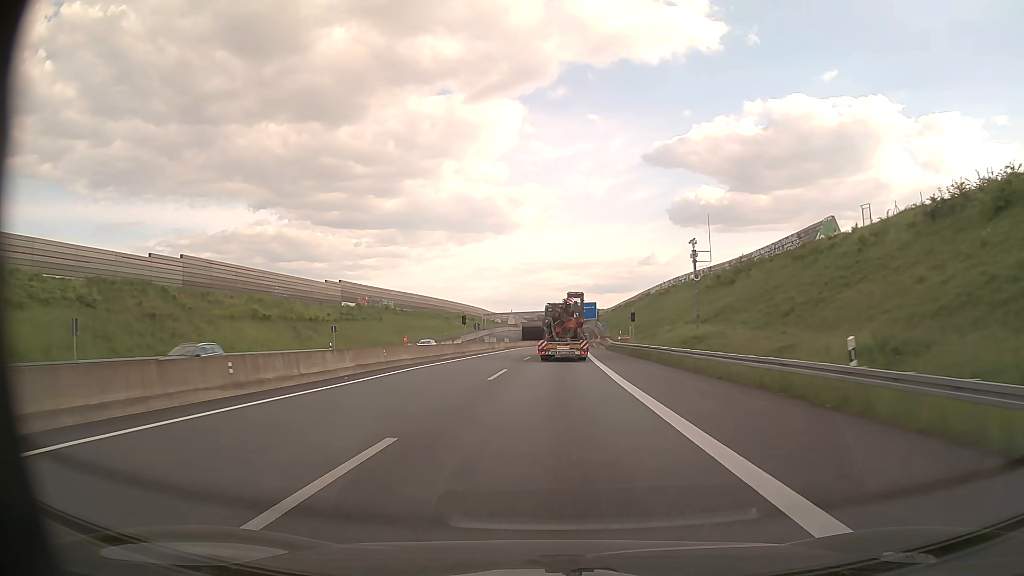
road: motorway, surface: asphalt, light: Day
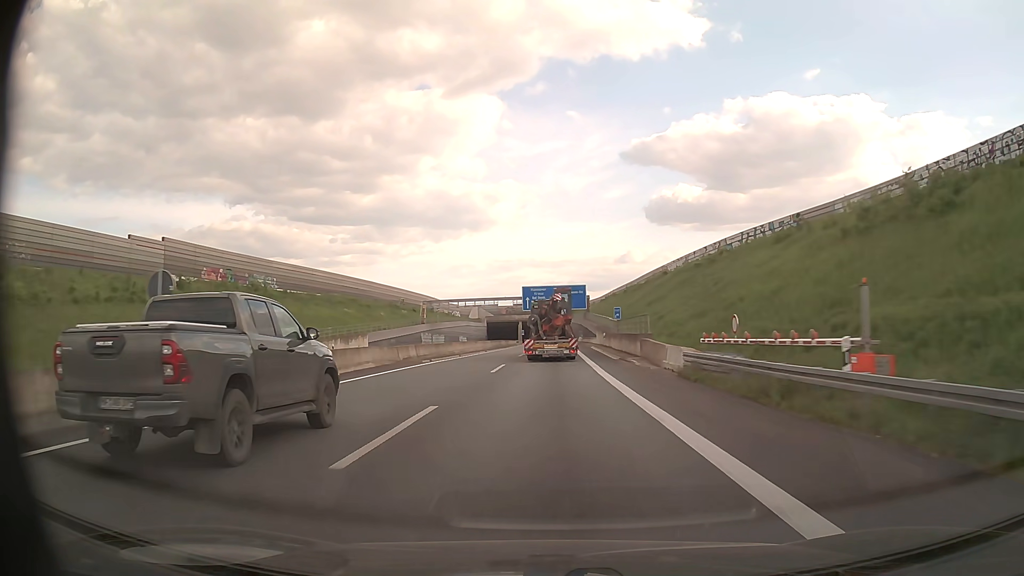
(+1.2, +50.4) m; +2°
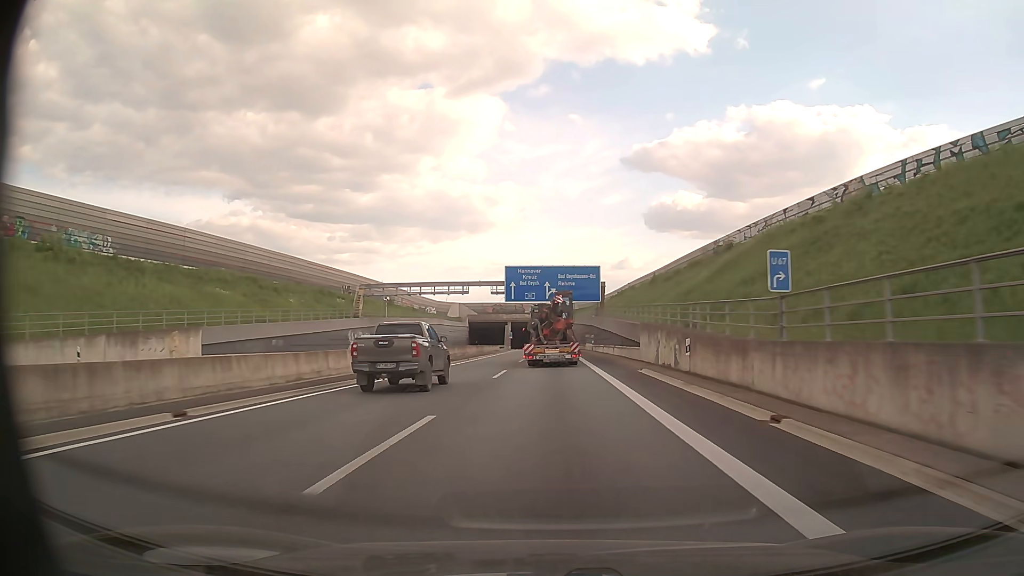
(+0.1, +37.3) m; 0°
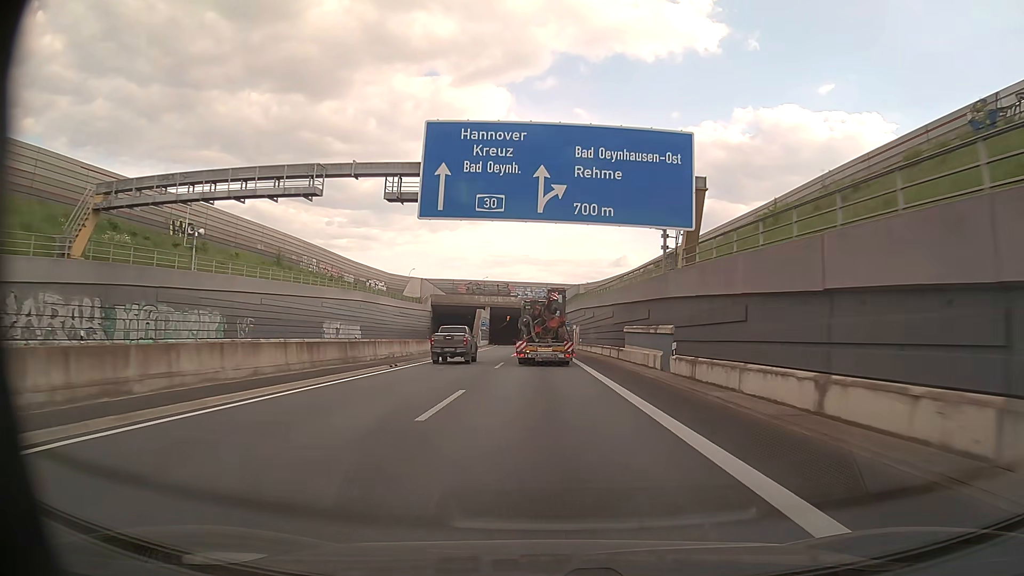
(+0.2, +49.6) m; +1°
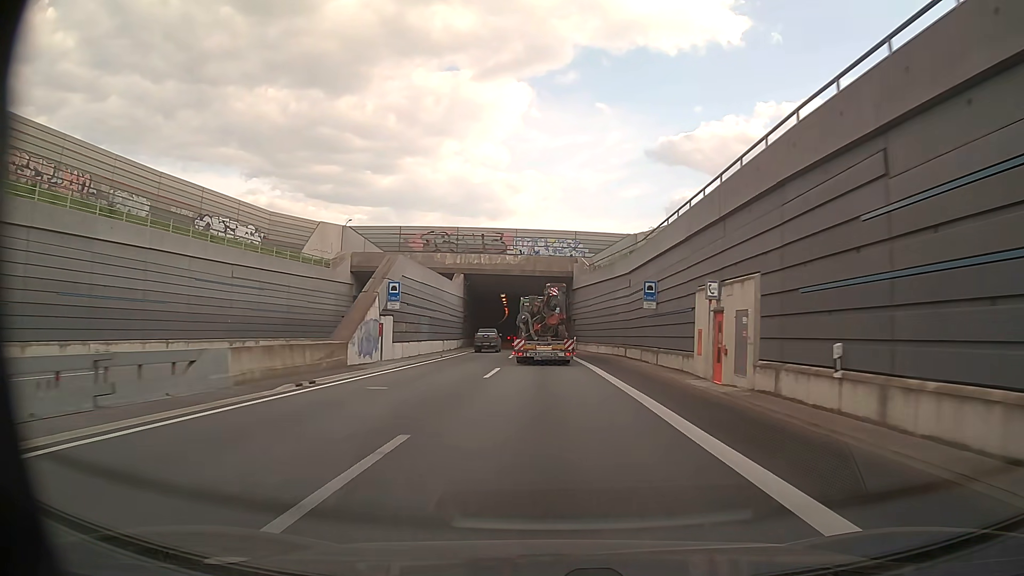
(-0.7, +62.3) m; -2°
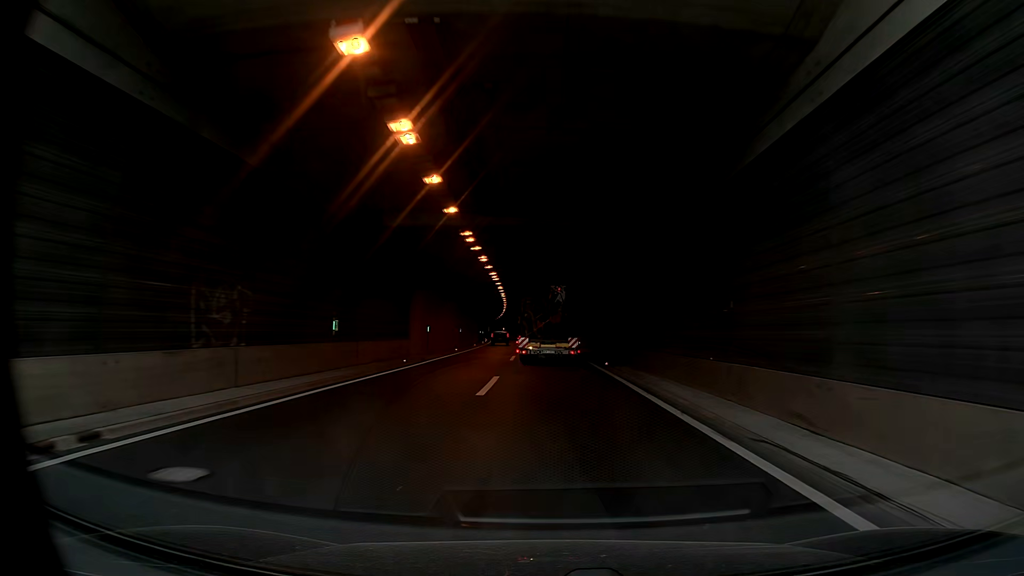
(-1.4, +61.3) m; -2°
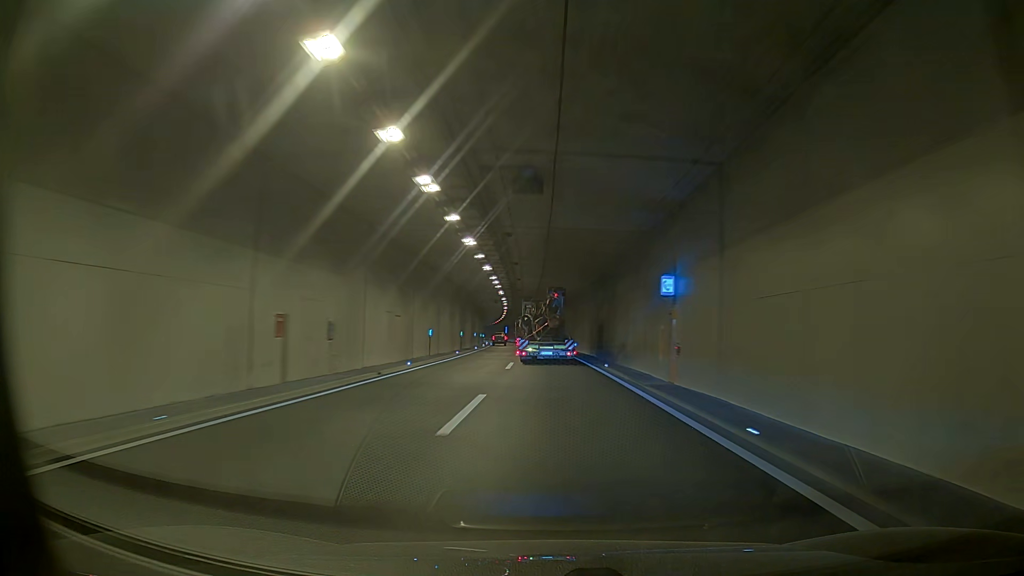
(-1.3, +59.9) m; -1°
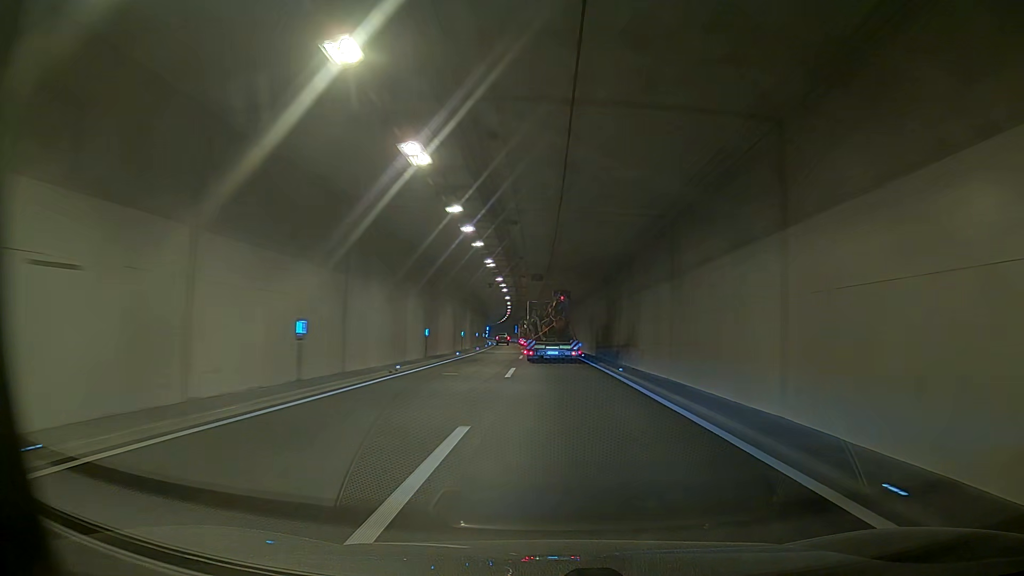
(+0.2, +23.5) m; +1°
